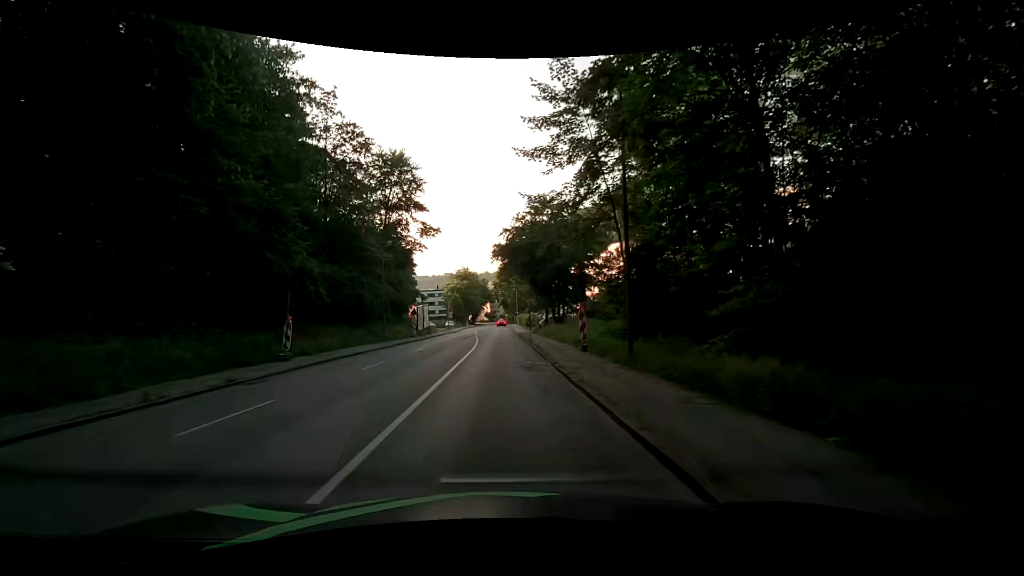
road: tertiary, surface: asphalt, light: Day
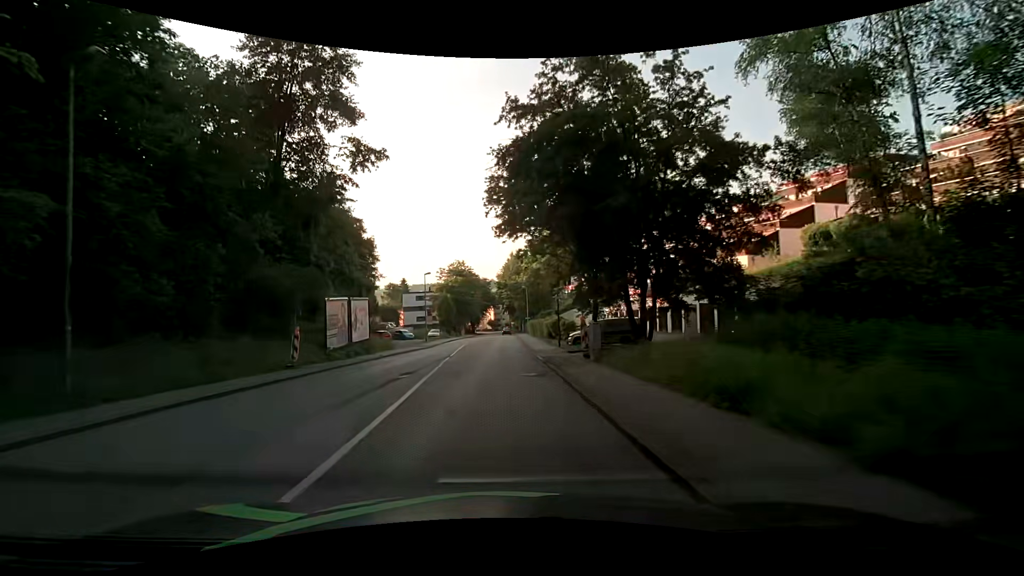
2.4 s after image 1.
(0.0, +29.8) m; 0°
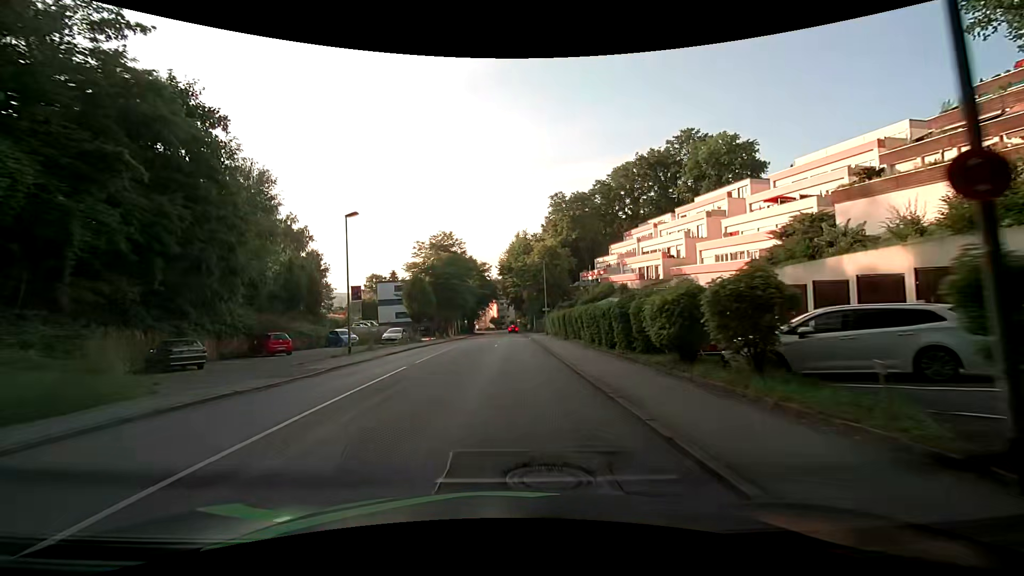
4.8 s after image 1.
(-0.5, +30.2) m; -1°
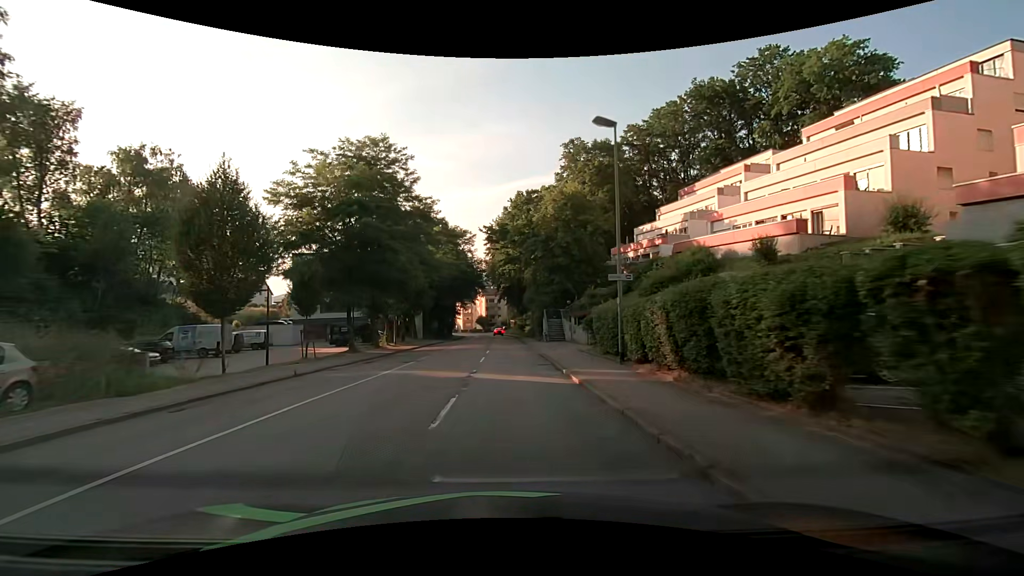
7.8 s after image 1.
(+0.1, +37.3) m; +1°
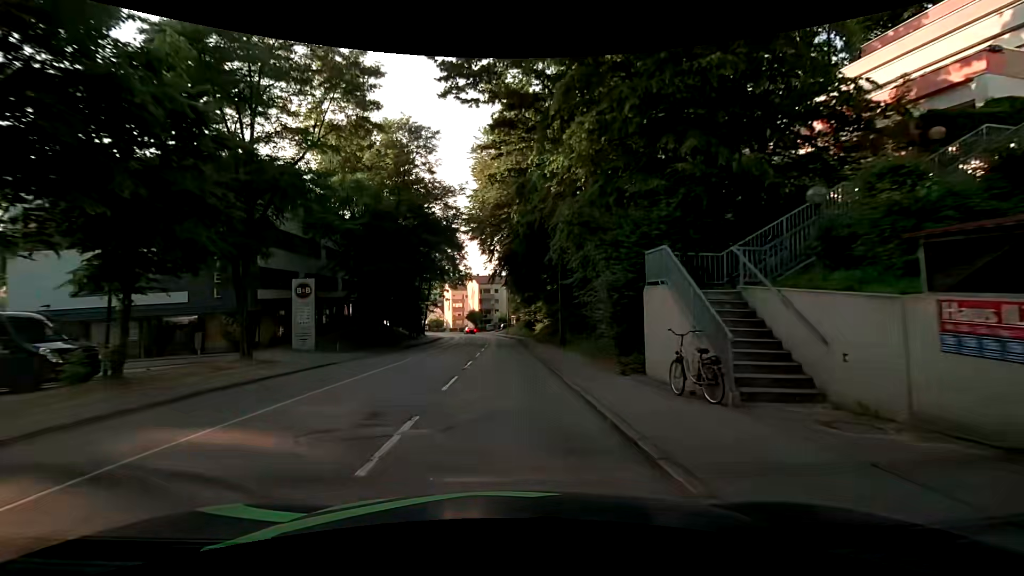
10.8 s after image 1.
(+0.2, +36.6) m; 0°
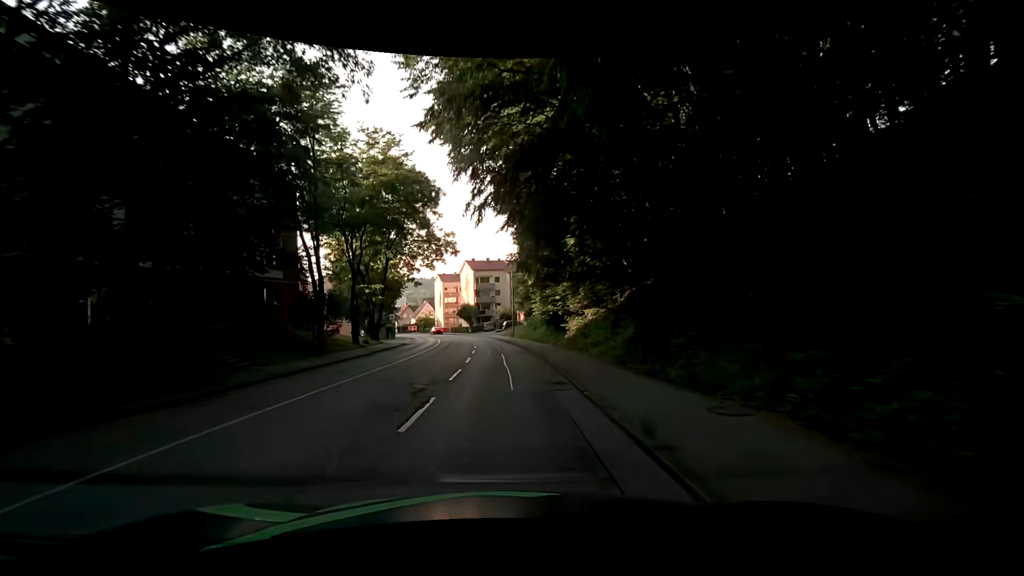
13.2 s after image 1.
(-0.2, +28.9) m; 0°
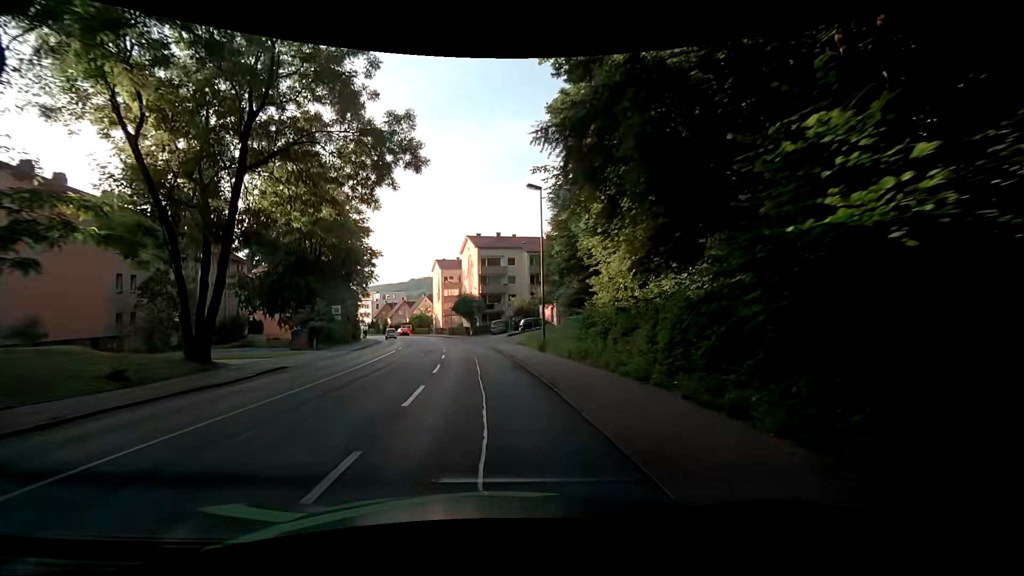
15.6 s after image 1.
(-0.7, +28.6) m; -3°
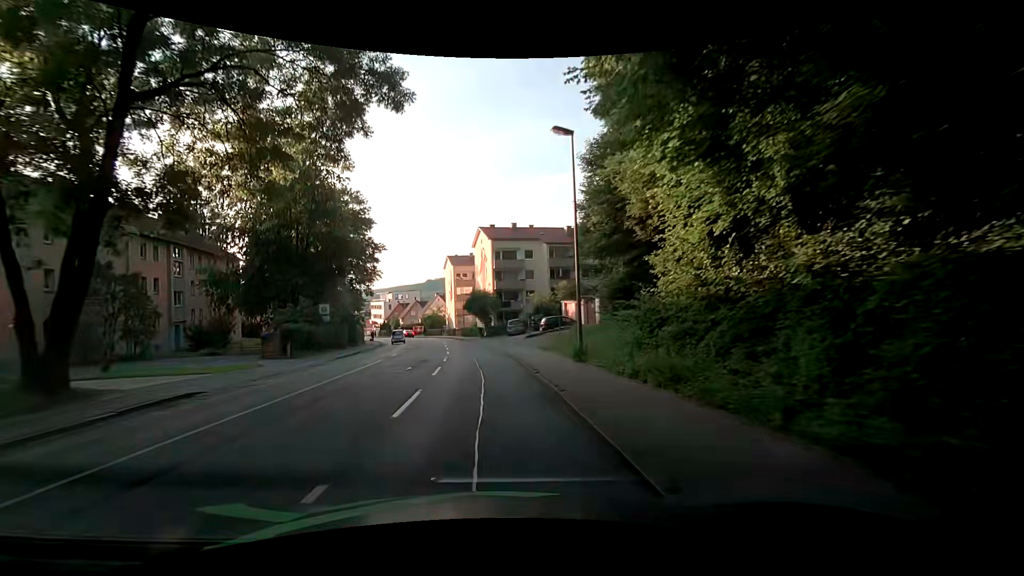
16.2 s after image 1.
(+0.1, +7.1) m; 0°
(0, +10) (-1, +20) (-2, +30) (-4, +40) (-6, +50) (-8, +59) (-10, +69) (-13, +79) (-17, +88) (-20, +97) m
